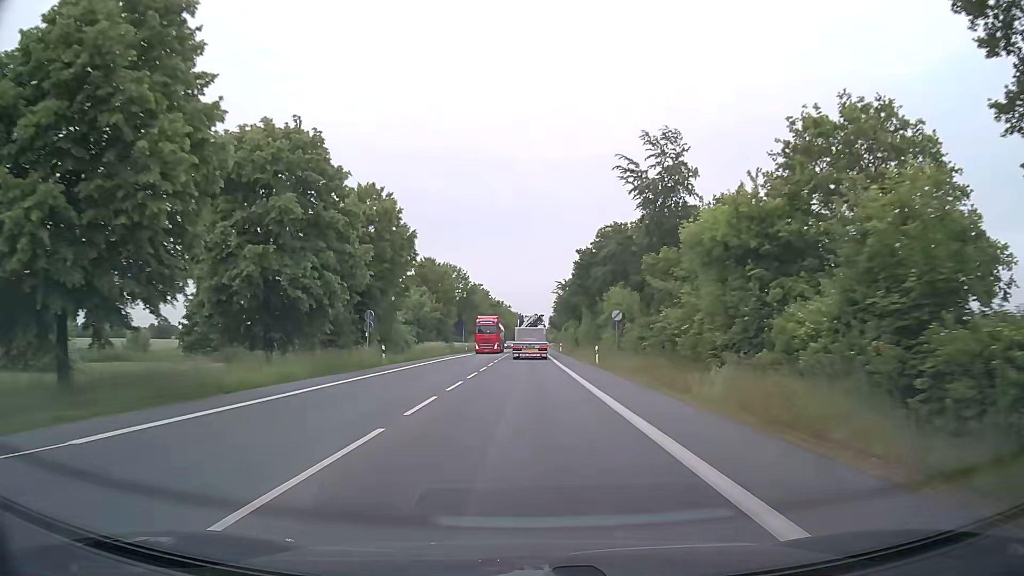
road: primary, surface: asphalt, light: Day
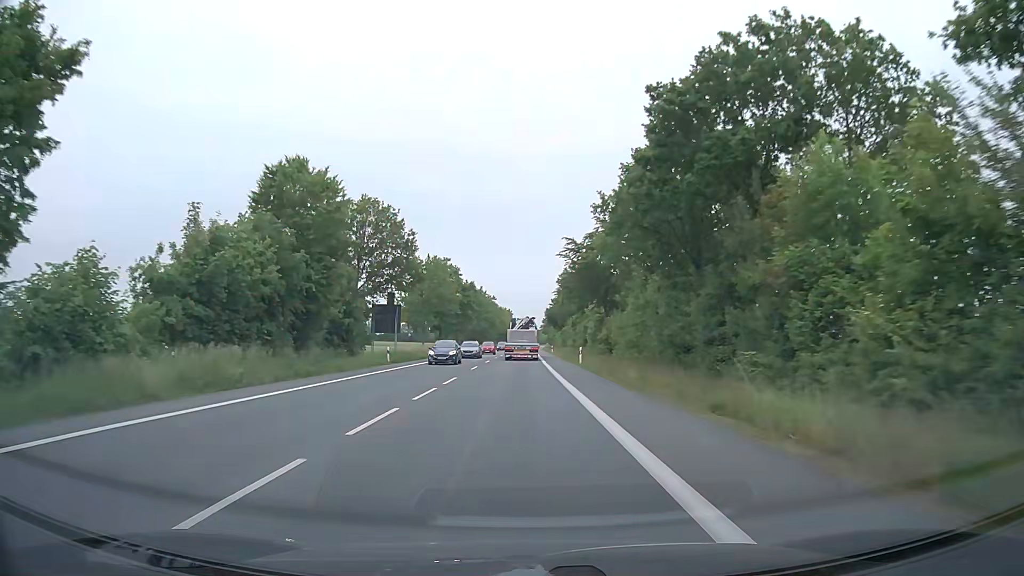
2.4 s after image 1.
(+0.1, +45.2) m; +1°
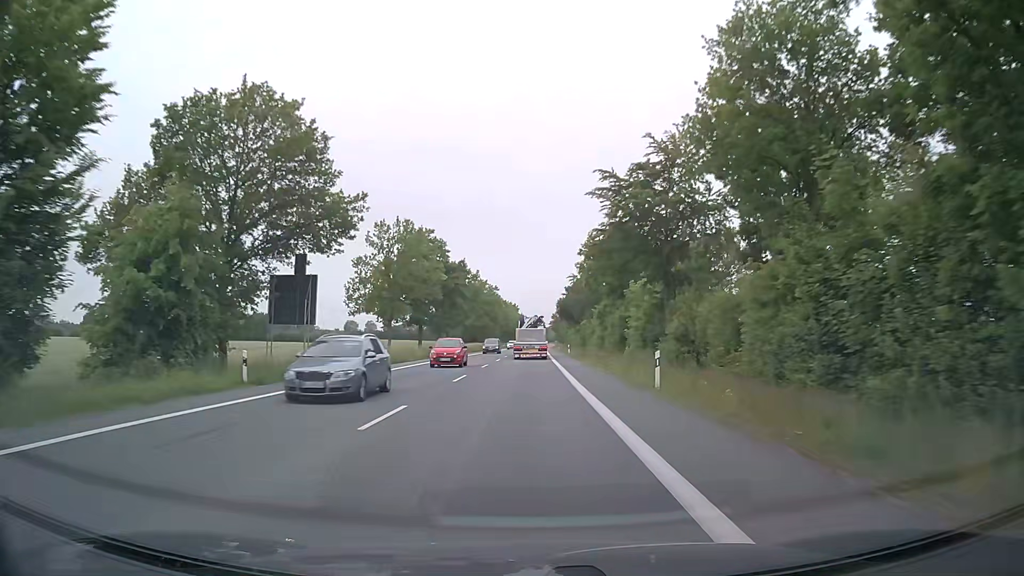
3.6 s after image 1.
(-0.3, +23.7) m; -1°
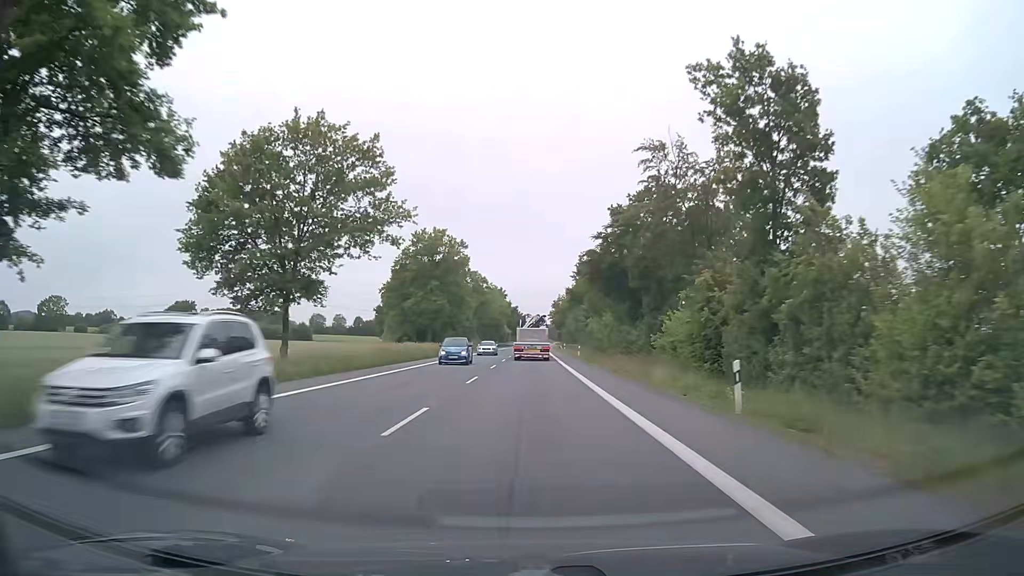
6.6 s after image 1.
(+0.5, +61.2) m; +1°
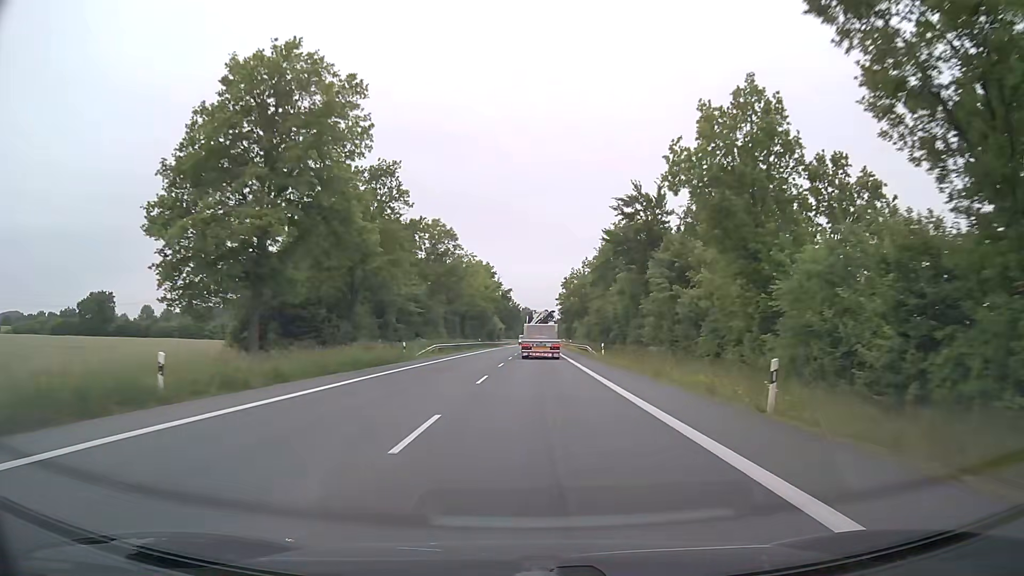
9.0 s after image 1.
(-0.1, +49.9) m; 0°
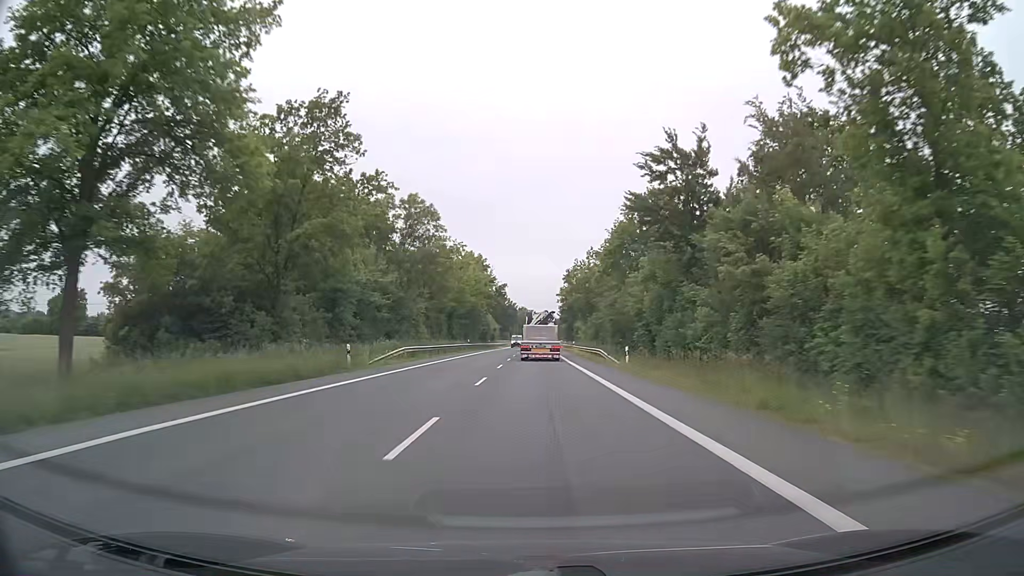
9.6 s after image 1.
(0.0, +12.6) m; 0°
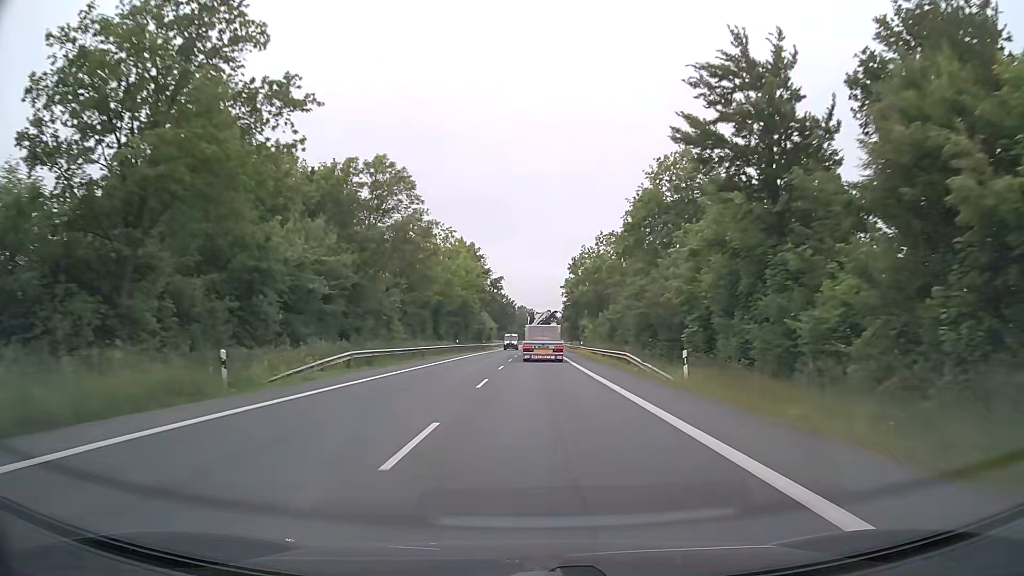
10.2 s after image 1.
(0.0, +12.6) m; 0°
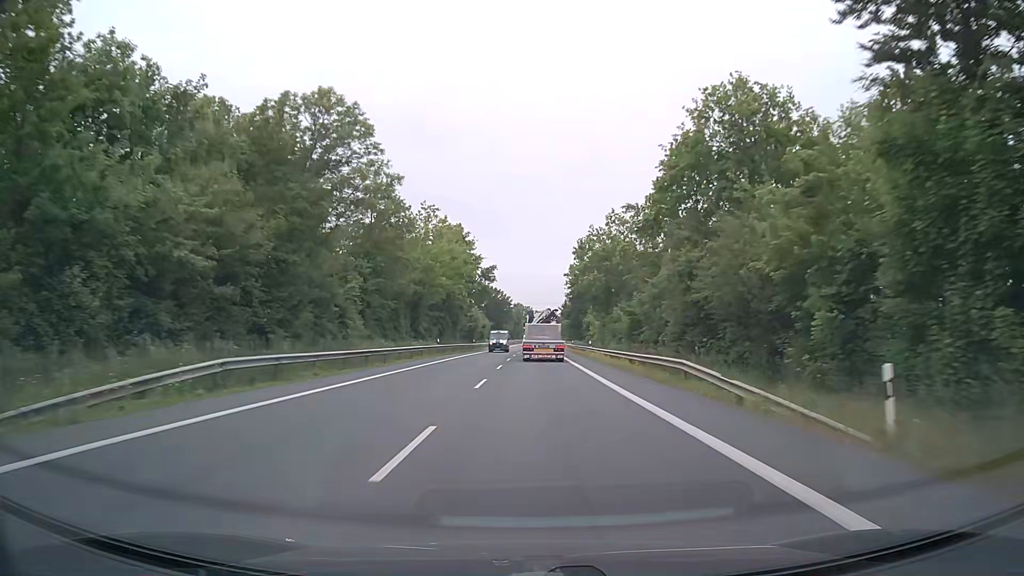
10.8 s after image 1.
(0.0, +12.6) m; 0°
(0, +10) (0, +20) (0, +30) (0, +40) (0, +50) (0, +60) (+1, +70) (+1, +80) (+1, +90) (+1, +100) m
